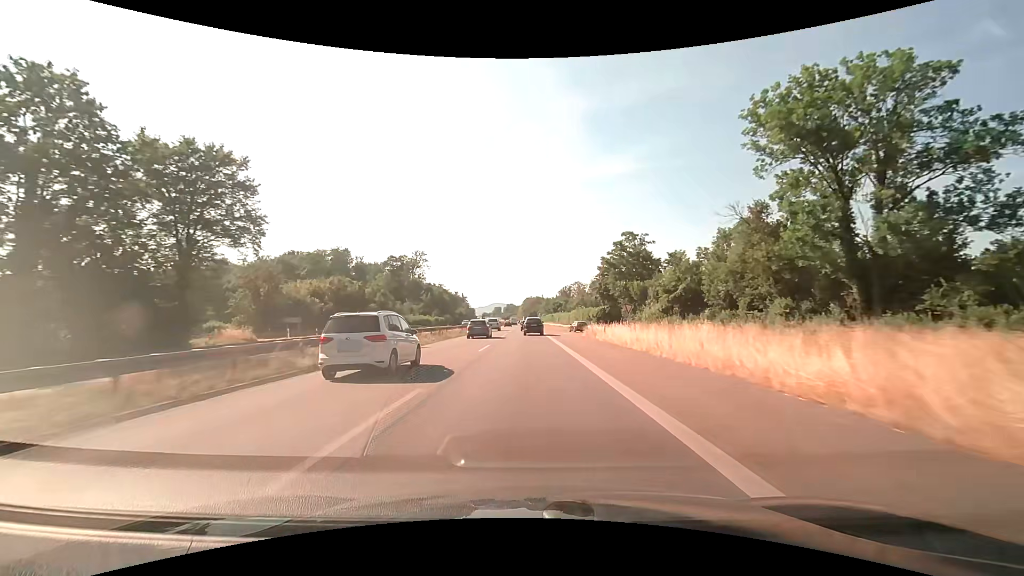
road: trunk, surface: asphalt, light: Day
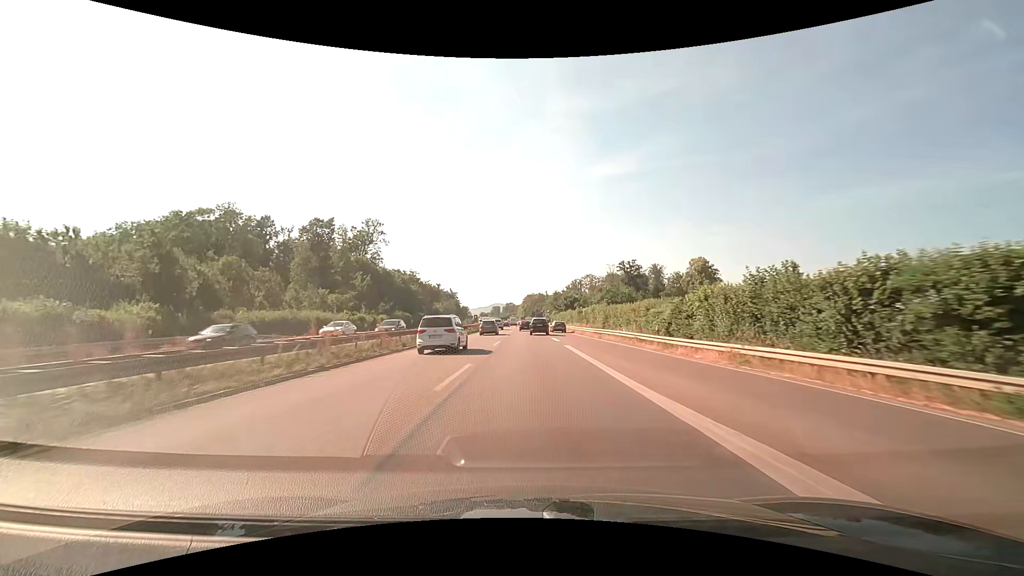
(-0.6, +67.5) m; 0°
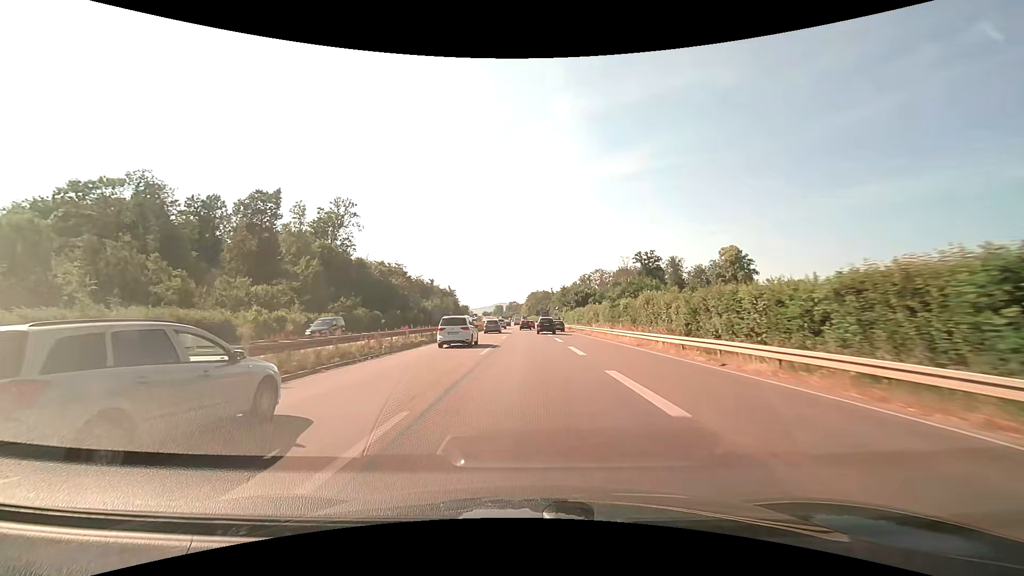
(+0.1, +26.5) m; 0°
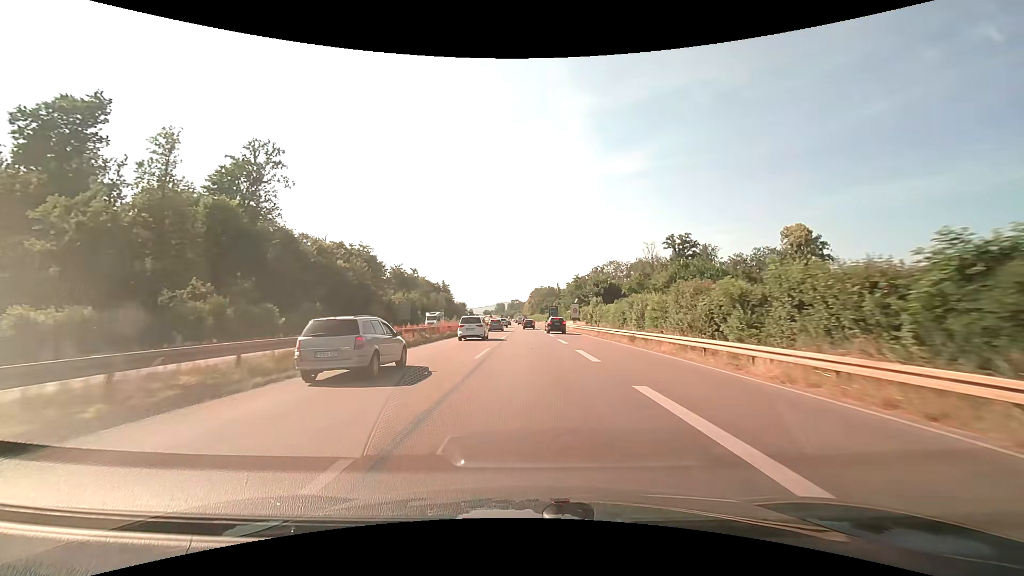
(-0.2, +39.1) m; 0°
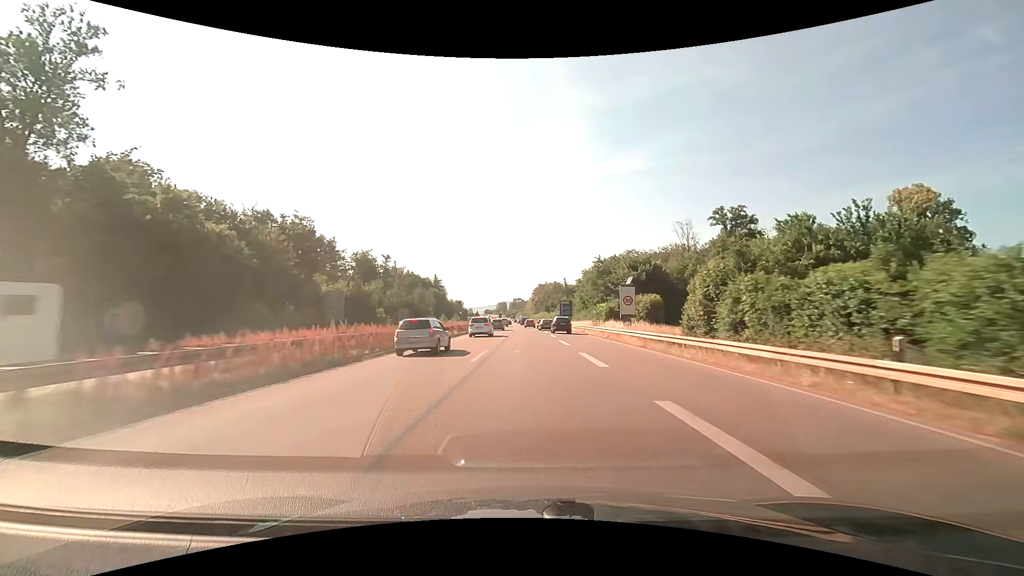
(0.0, +37.7) m; 0°
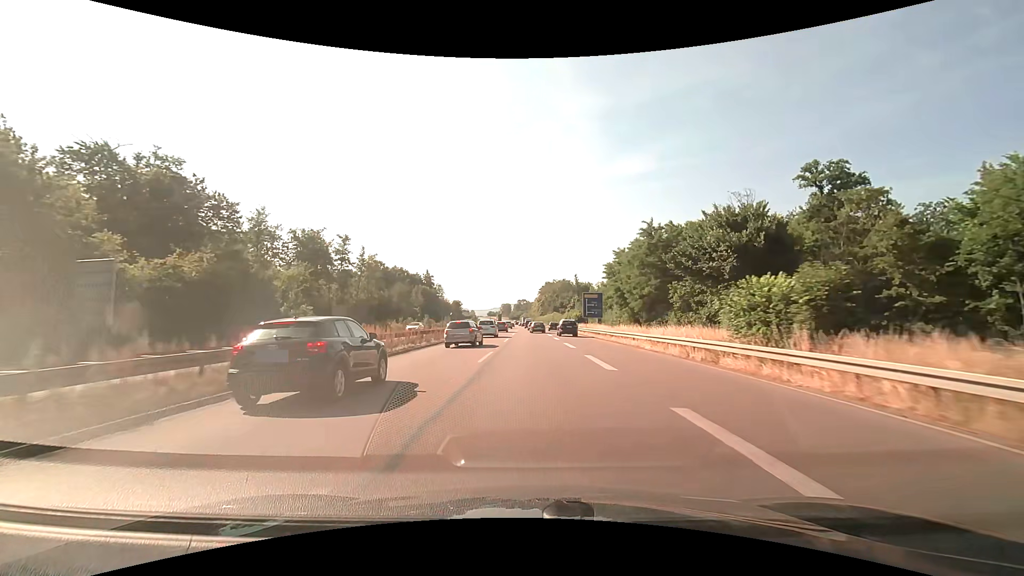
(-0.2, +36.2) m; -1°
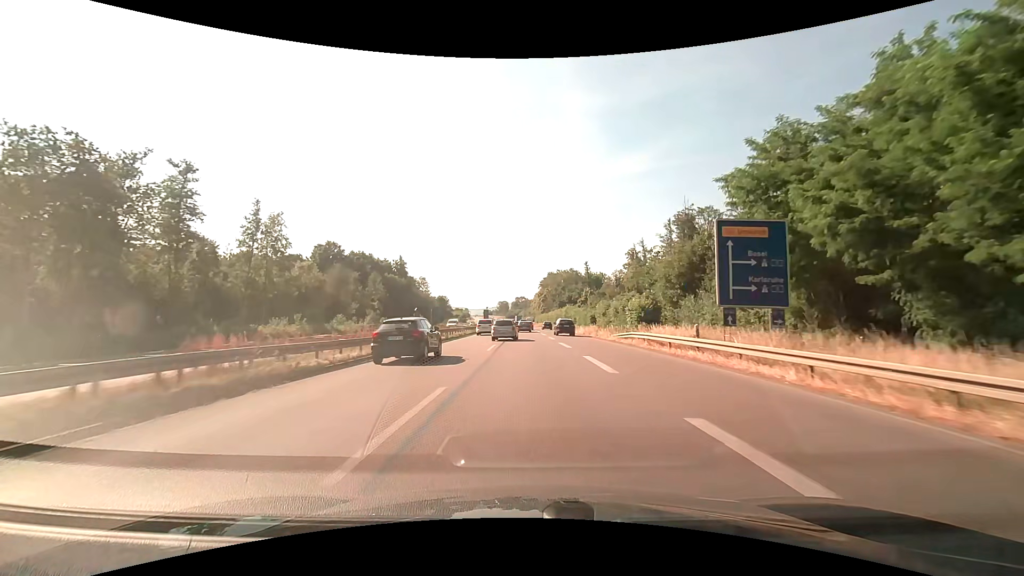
(+0.1, +49.0) m; 0°
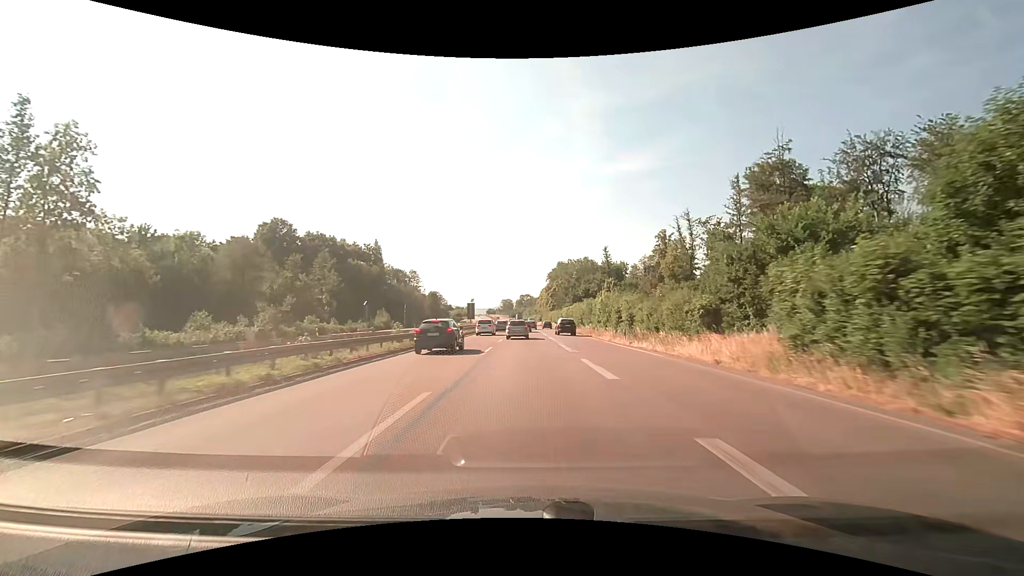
(-0.2, +37.4) m; 0°
(0, +10) (0, +20) (0, +30) (0, +40) (-1, +50) (-1, +60) (-1, +70) (-1, +80) (-1, +90) (-2, +100) m
